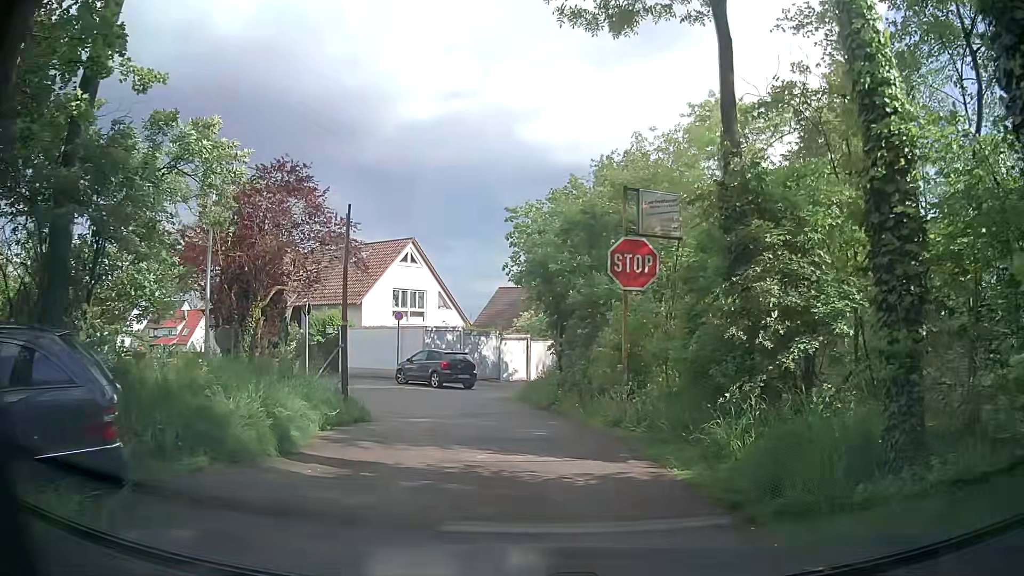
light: Day
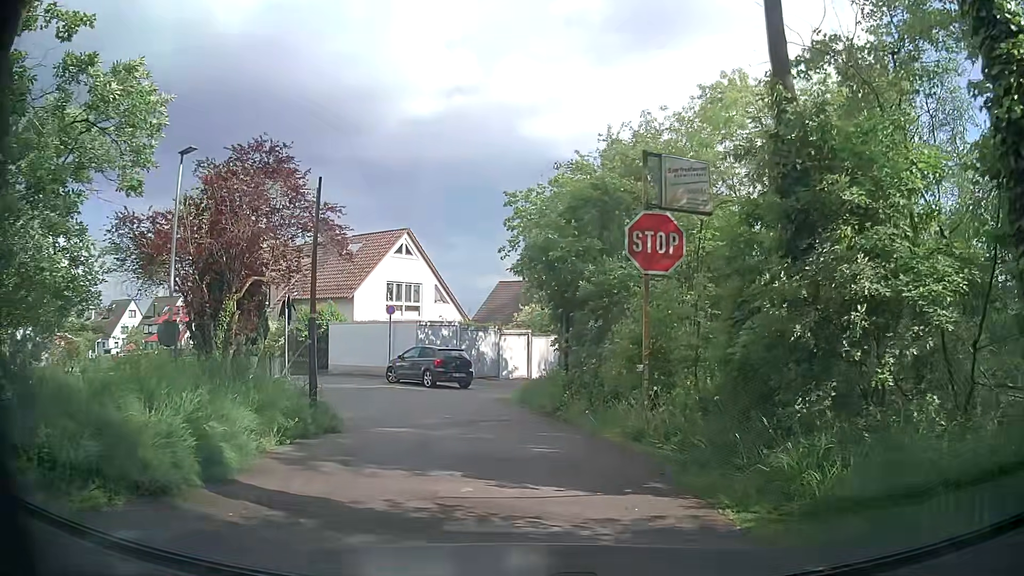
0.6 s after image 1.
(+0.1, +2.0) m; 0°
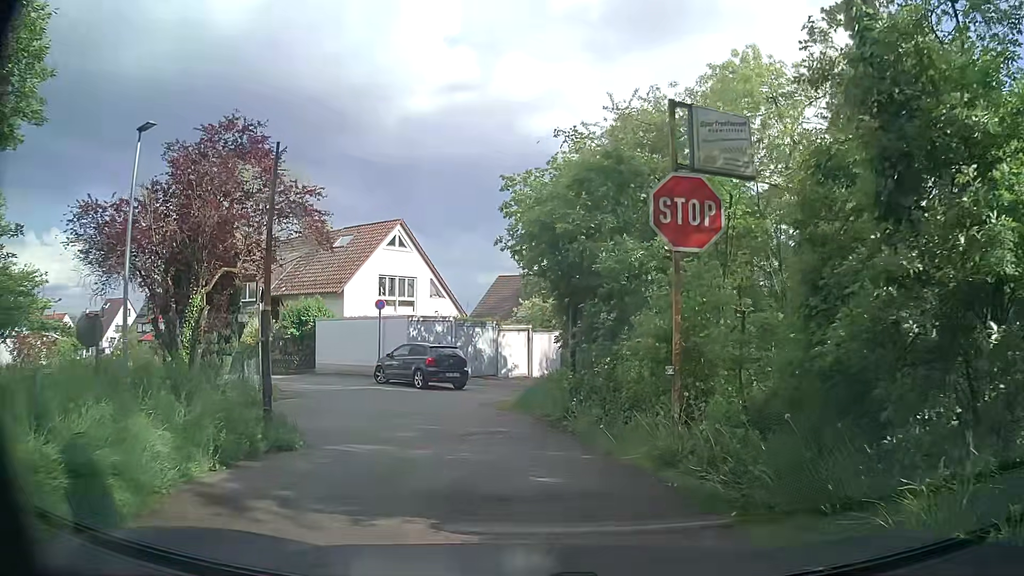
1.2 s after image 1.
(0.0, +2.0) m; 0°
